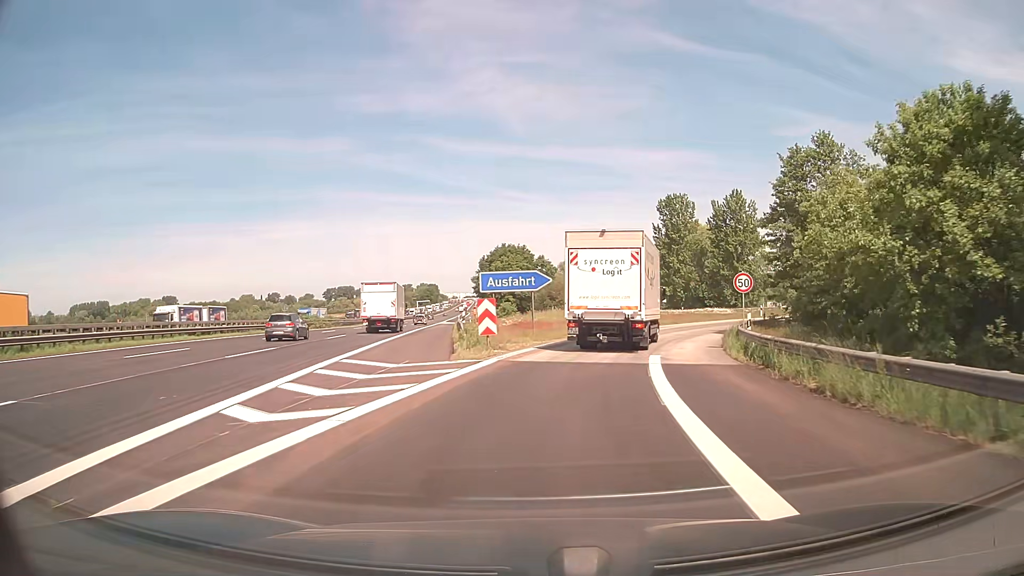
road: motorway_link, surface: asphalt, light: Day
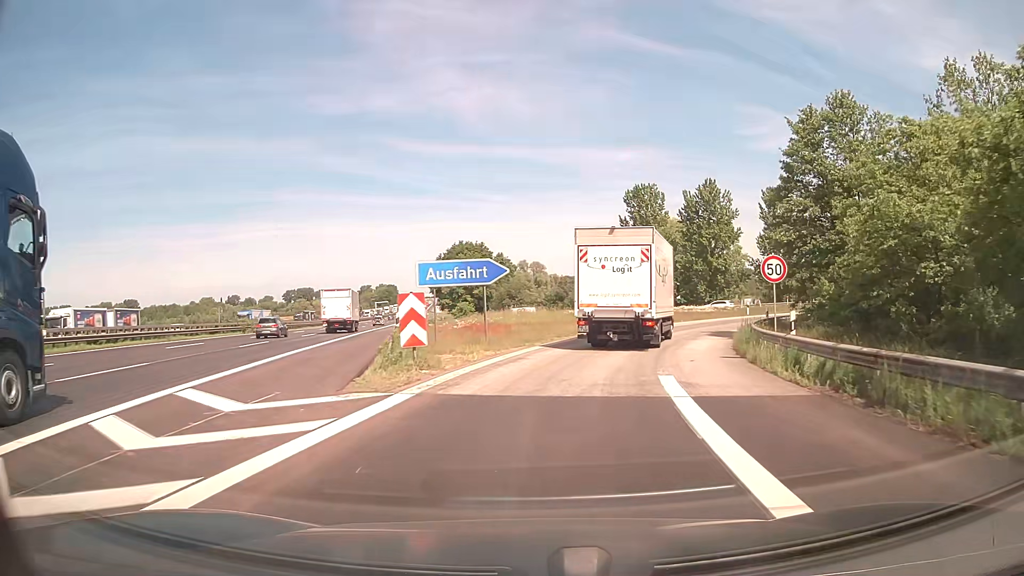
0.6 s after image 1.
(+0.2, +7.2) m; +3°
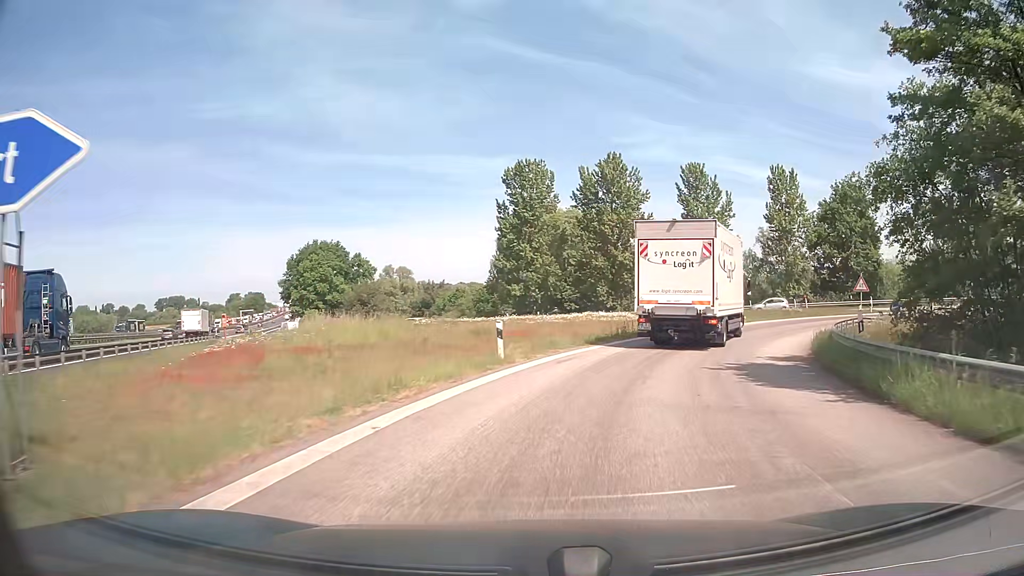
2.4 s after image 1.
(+1.8, +20.4) m; +12°
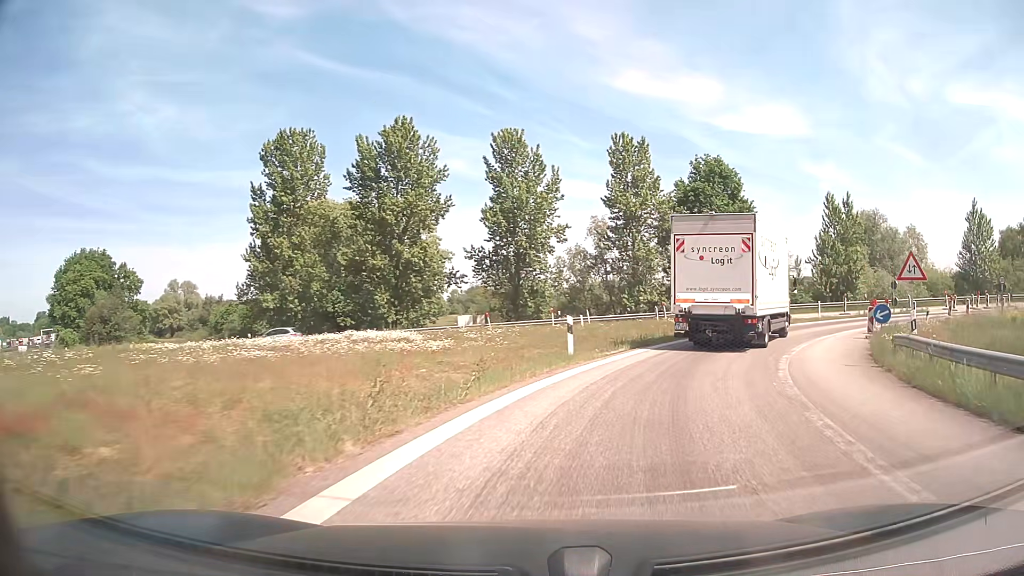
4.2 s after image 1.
(+2.3, +18.7) m; +16°
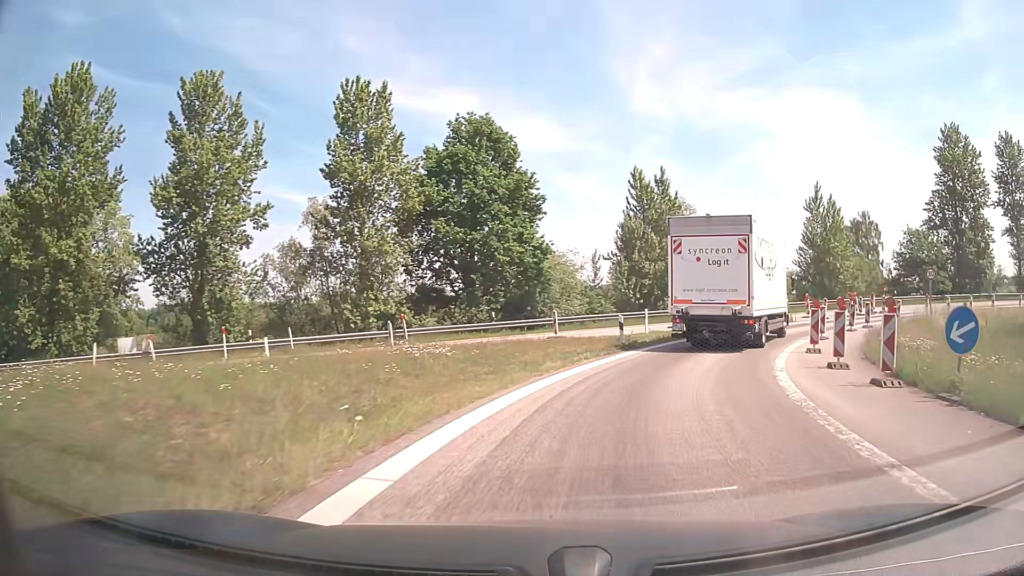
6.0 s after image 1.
(+3.1, +16.5) m; +21°
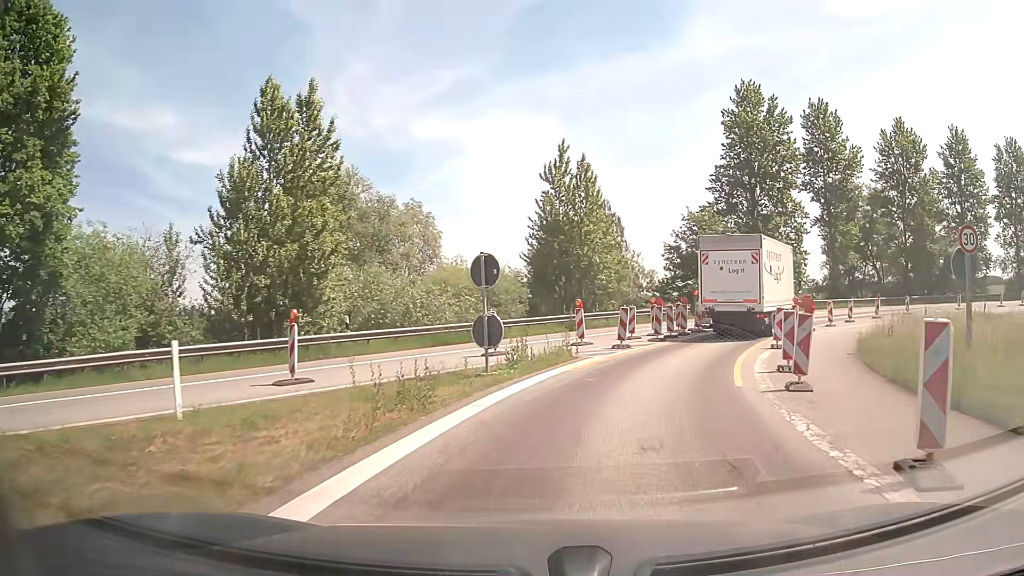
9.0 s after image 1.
(+5.4, +21.2) m; +27°
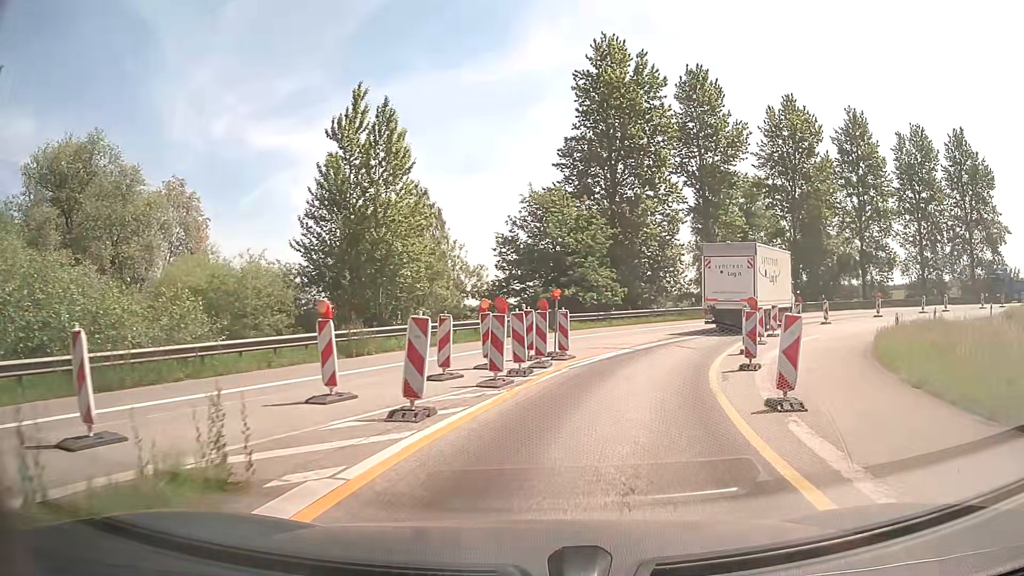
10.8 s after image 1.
(+1.6, +12.4) m; +15°
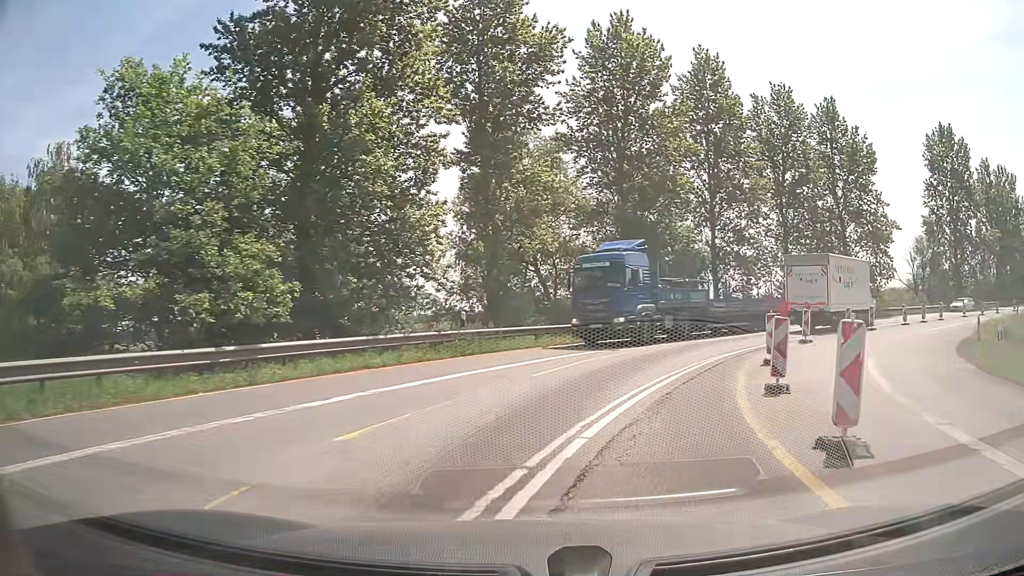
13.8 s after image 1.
(+4.0, +21.3) m; +21°
(+1, +10) (+4, +19) (+9, +28) (+16, +35) (+23, +42) (+31, +48) (+40, +53) (+48, +58) (+57, +63) (+66, +68) m
